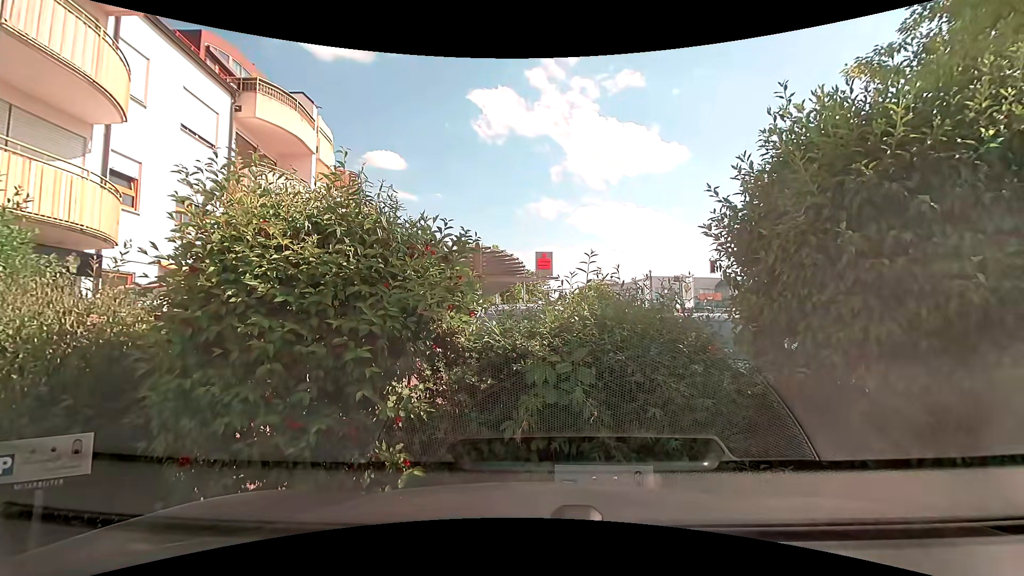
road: tertiary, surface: asphalt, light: Day
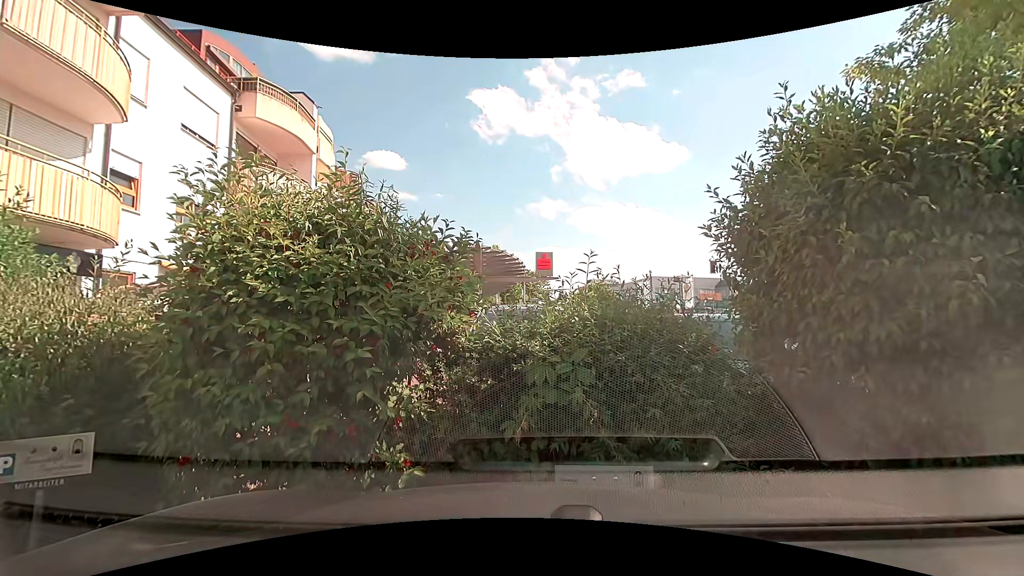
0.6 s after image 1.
(0.0, 0.0) m; 0°
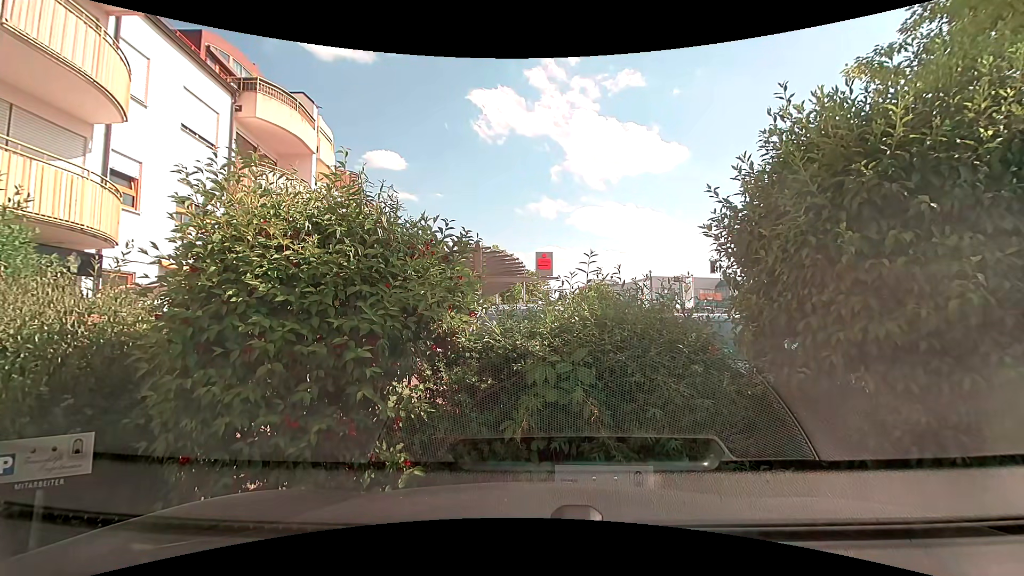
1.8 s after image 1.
(0.0, 0.0) m; 0°
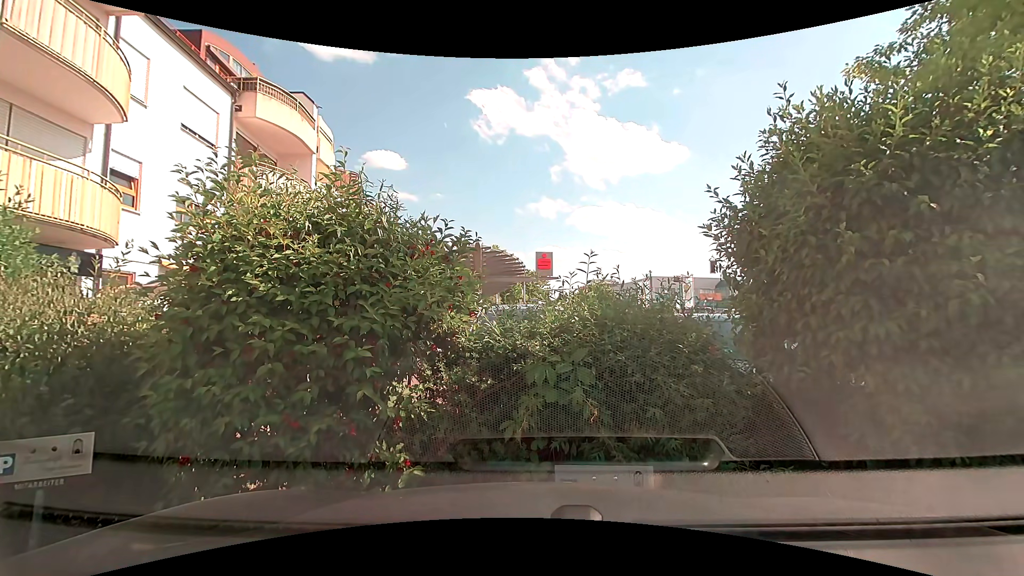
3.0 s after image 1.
(0.0, 0.0) m; 0°
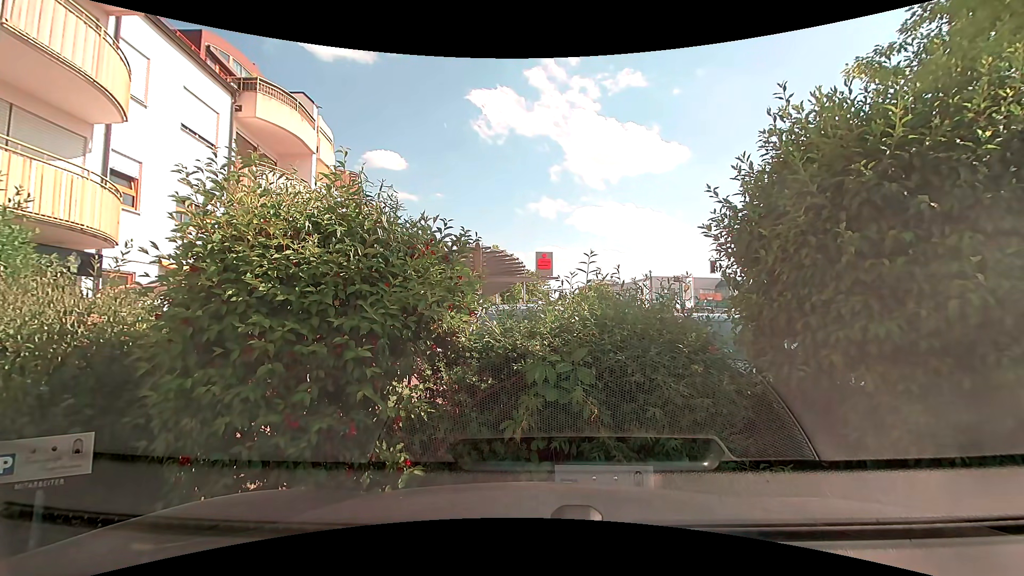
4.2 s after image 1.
(0.0, 0.0) m; 0°
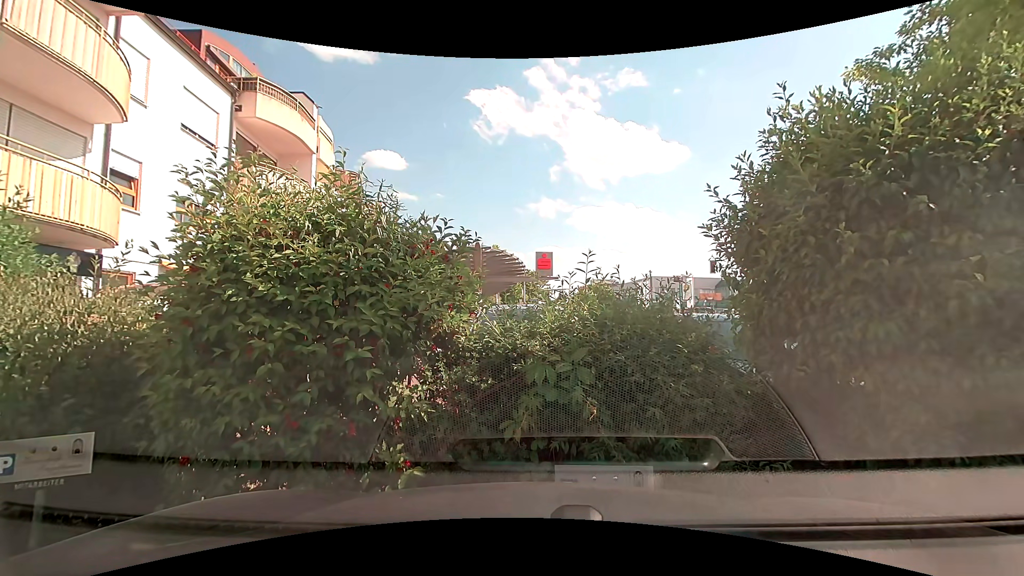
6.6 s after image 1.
(0.0, 0.0) m; 0°
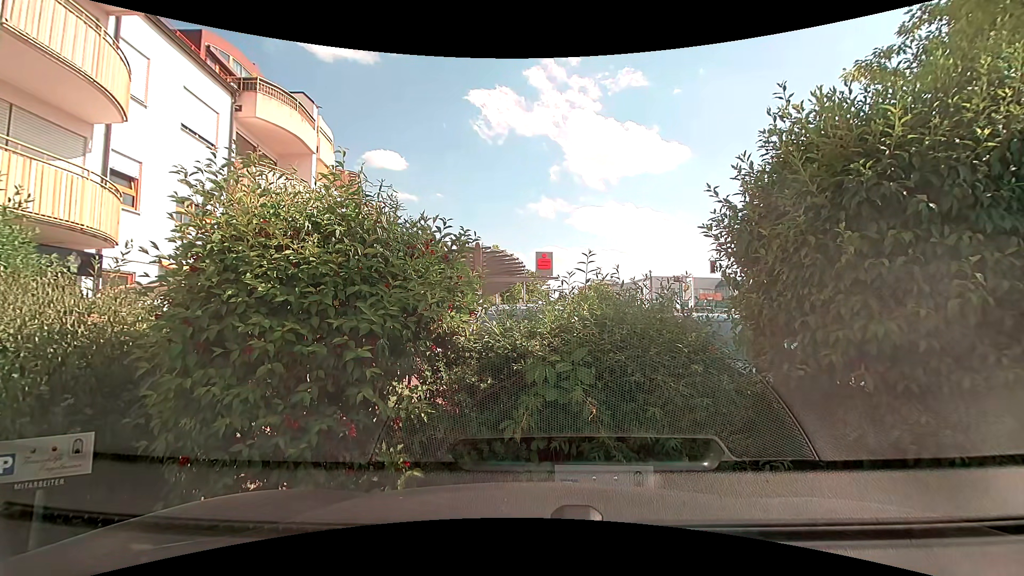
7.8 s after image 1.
(0.0, 0.0) m; 0°
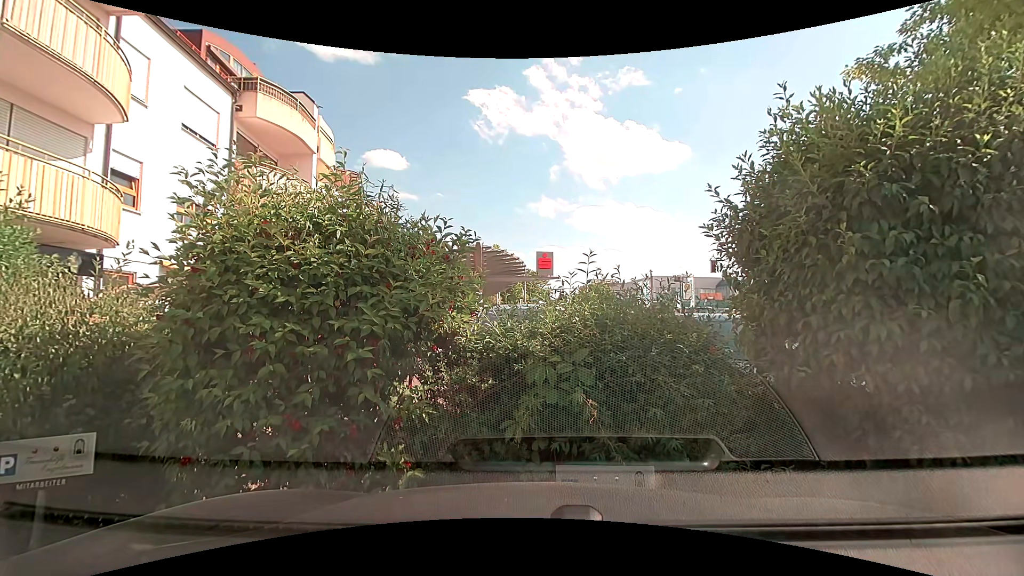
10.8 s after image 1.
(0.0, 0.0) m; 0°
